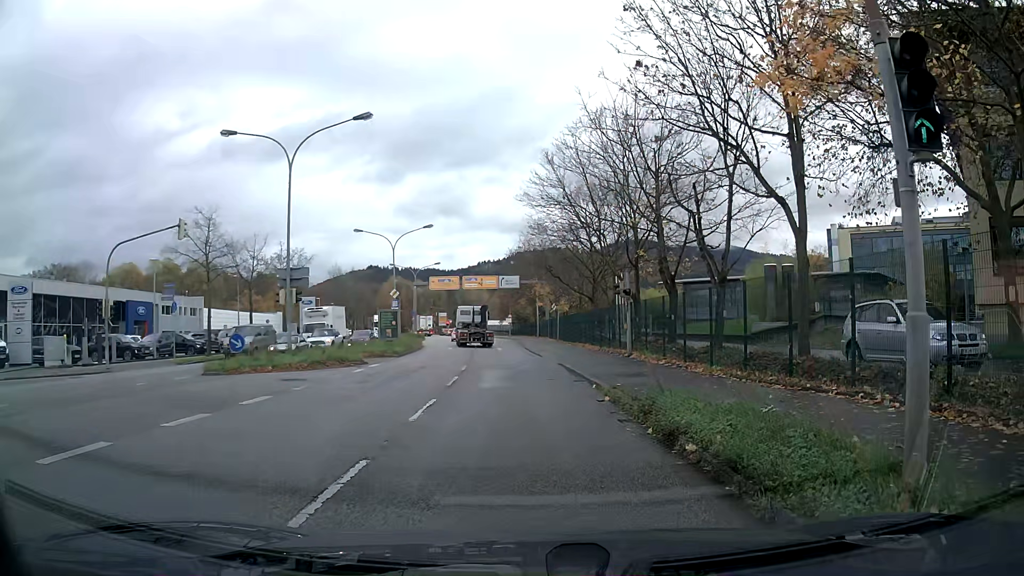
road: primary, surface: asphalt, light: Day
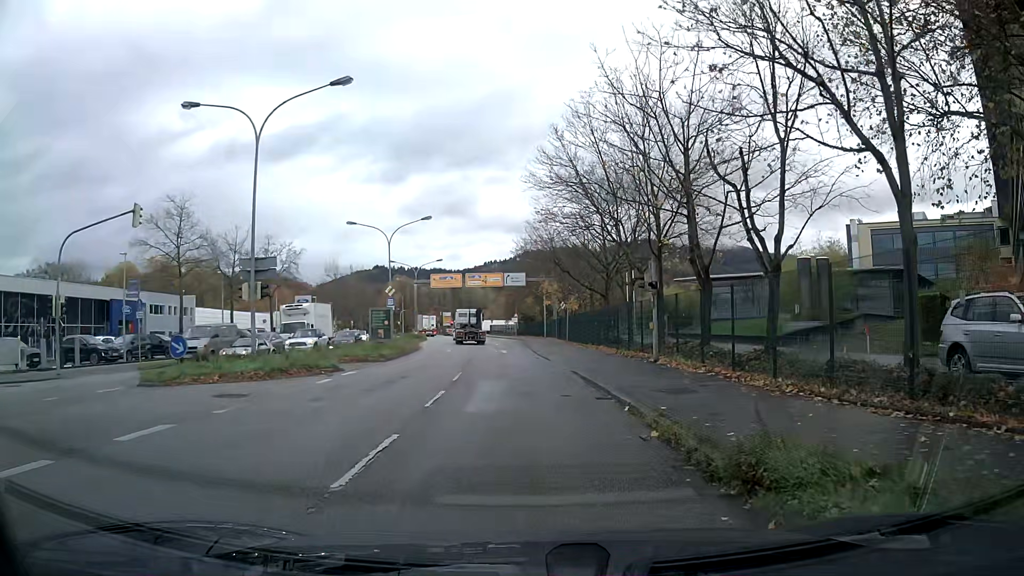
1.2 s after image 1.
(+0.1, +4.5) m; +1°
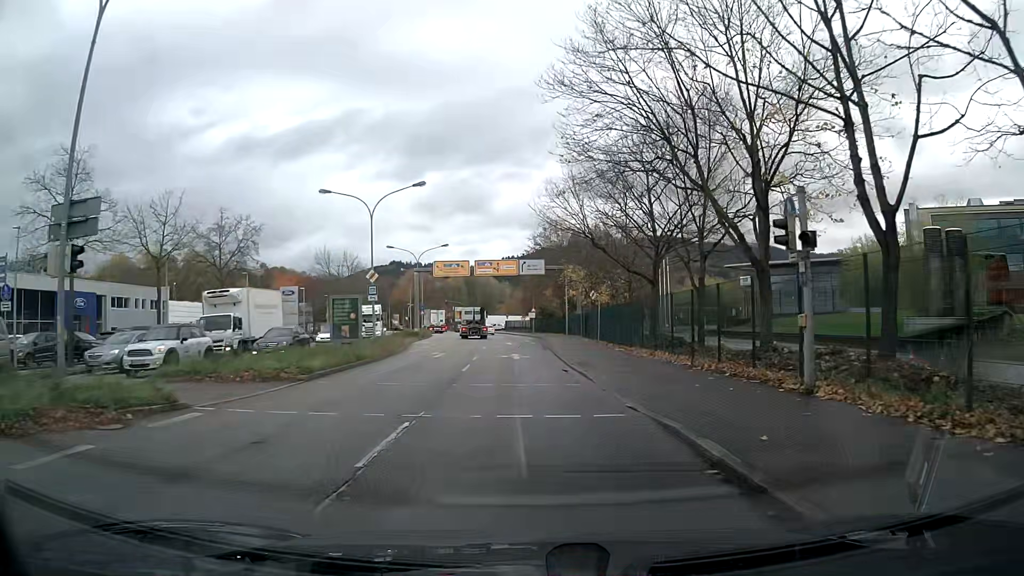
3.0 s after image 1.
(-0.1, +11.5) m; -1°
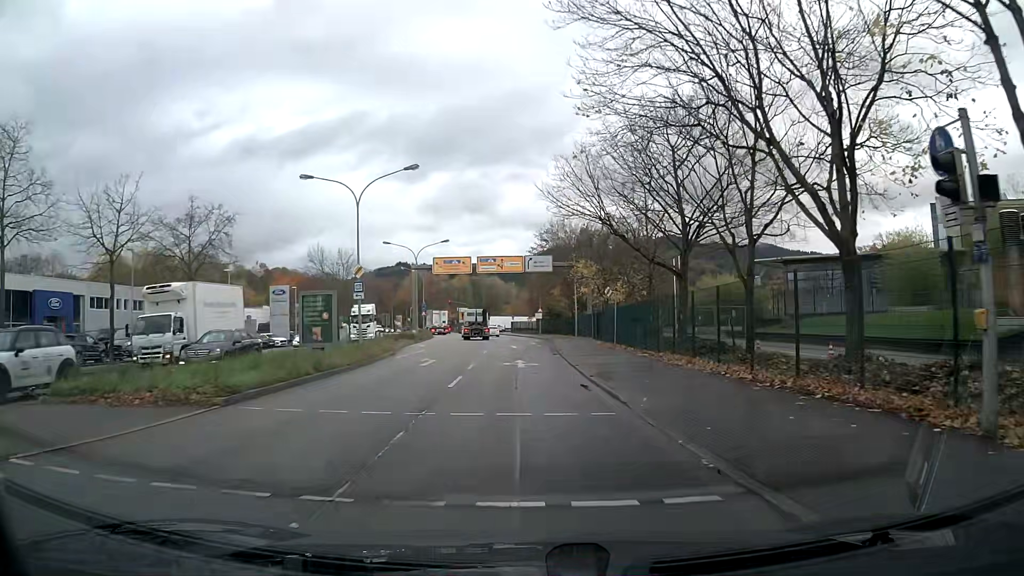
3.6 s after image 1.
(0.0, +4.8) m; -1°
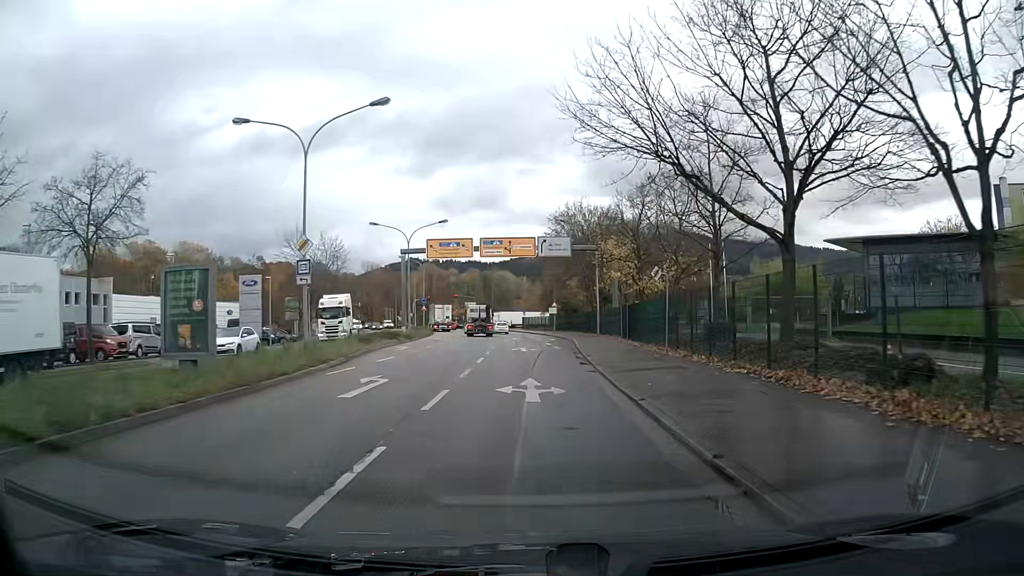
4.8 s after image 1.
(0.0, +10.5) m; -1°
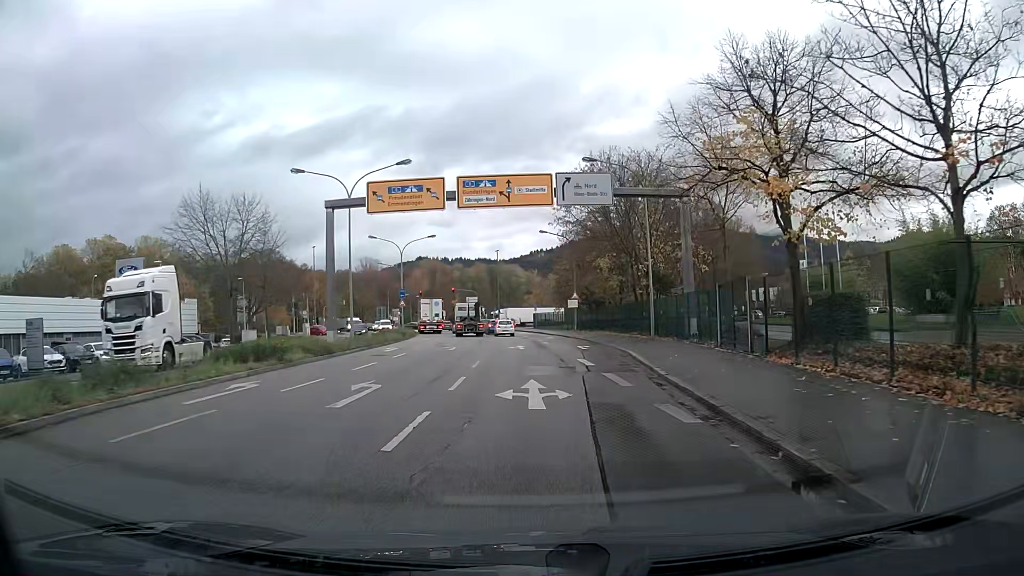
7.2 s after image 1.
(-0.3, +21.0) m; -1°
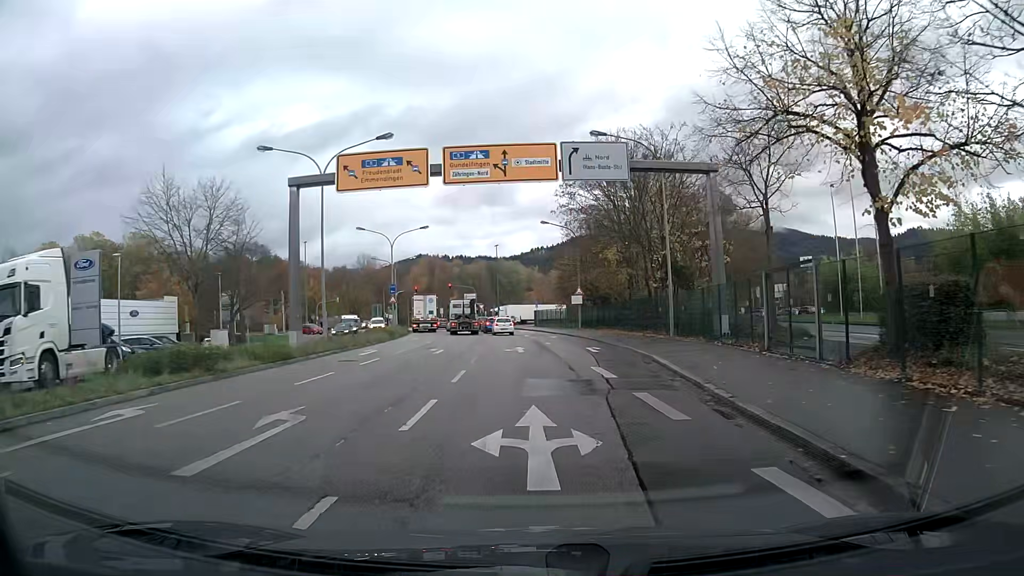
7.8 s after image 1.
(0.0, +4.8) m; 0°
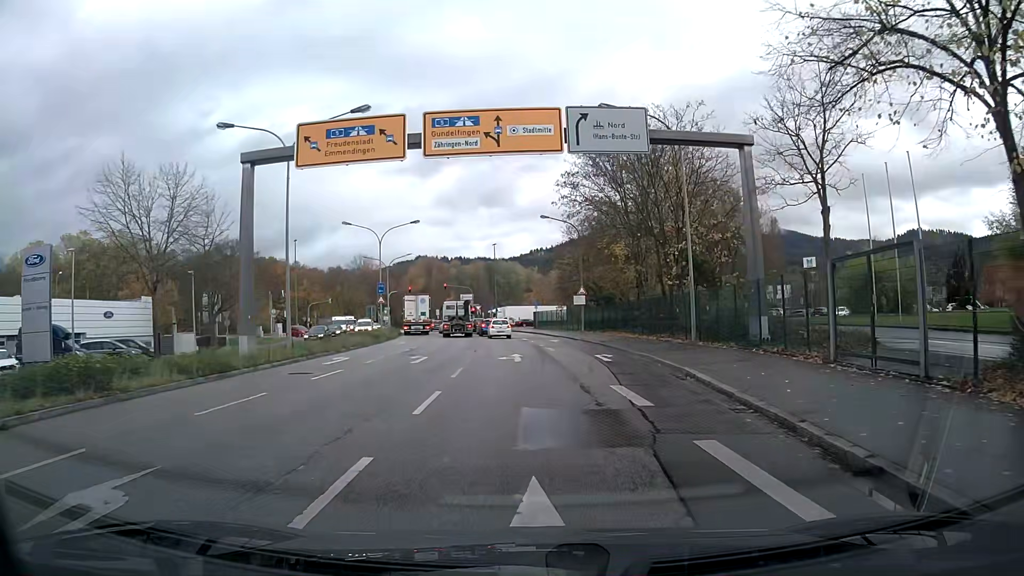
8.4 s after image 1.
(0.0, +4.4) m; 0°
(0, +10) (0, +20) (-1, +30) (-1, +40) (-2, +50) (-4, +60) (-5, +70) (-7, +80) (-9, +89) (-12, +99) m
